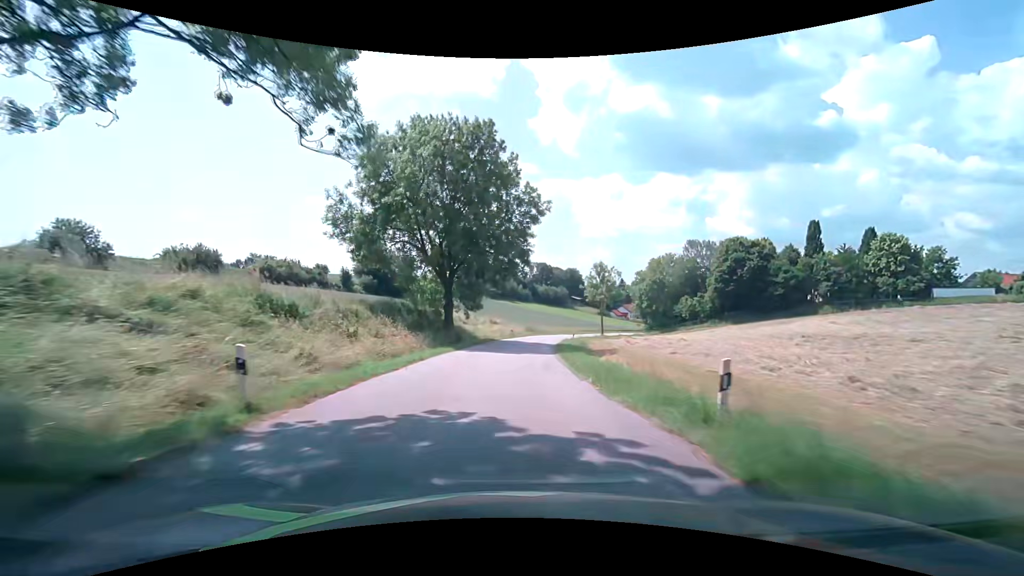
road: tertiary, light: Day
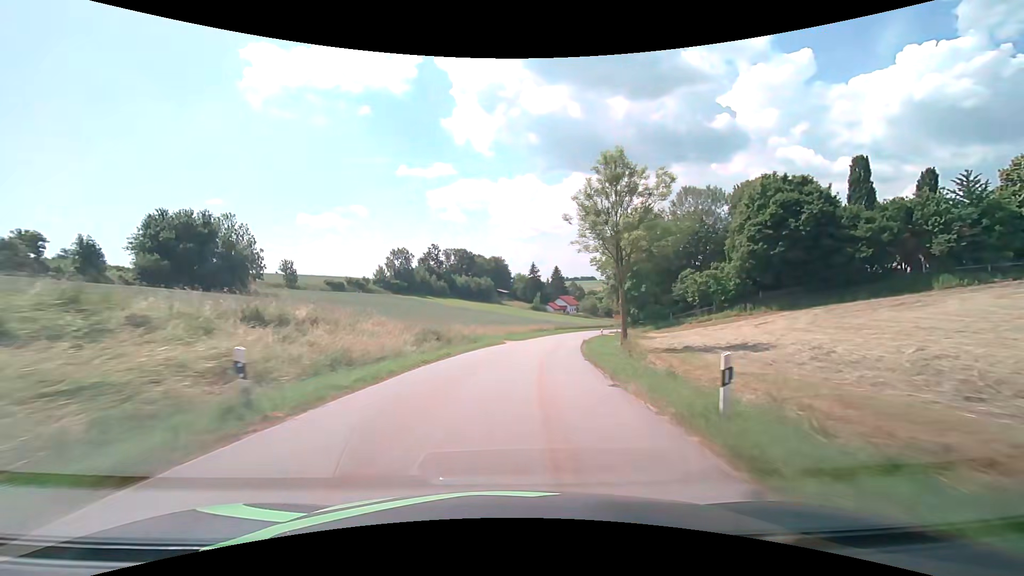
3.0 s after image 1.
(+3.4, +50.1) m; +9°
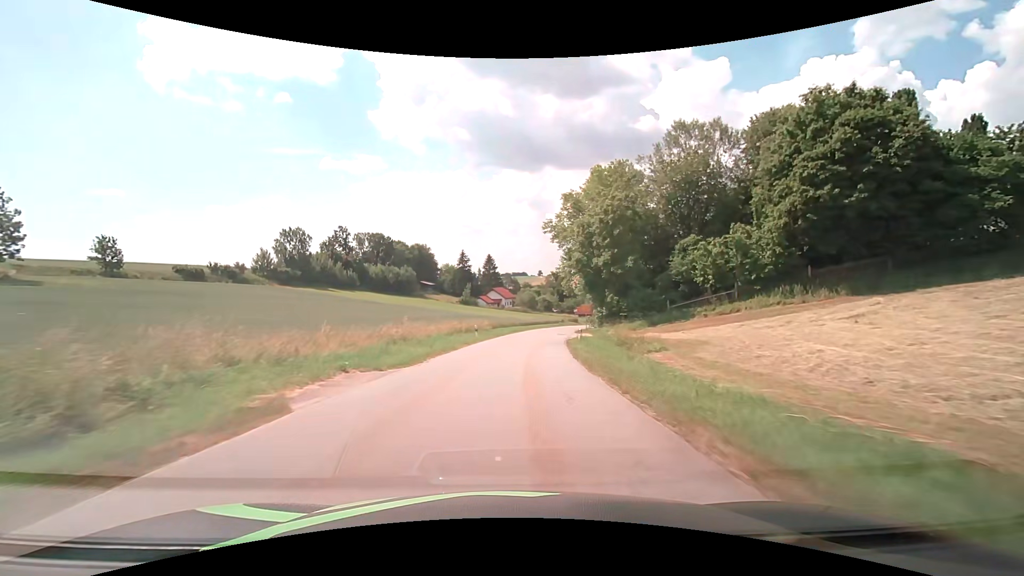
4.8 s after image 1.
(+2.2, +29.1) m; +8°
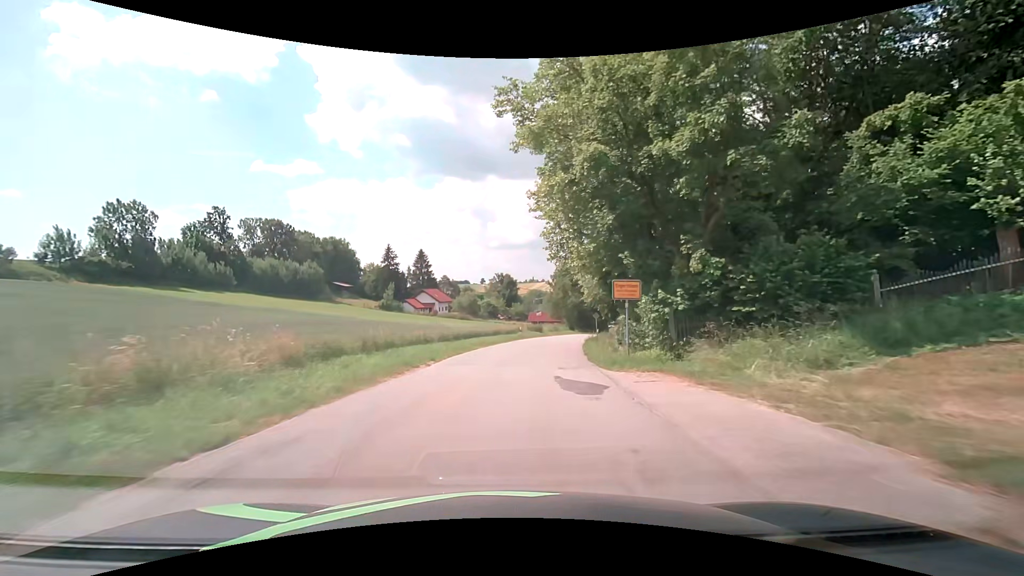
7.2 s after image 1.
(+2.1, +35.5) m; +7°
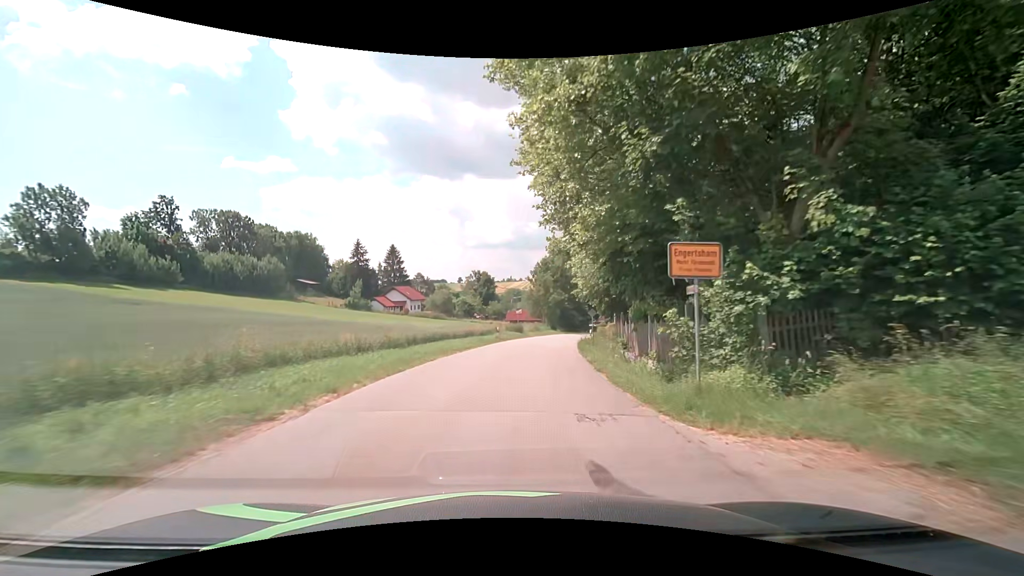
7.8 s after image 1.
(+0.2, +8.2) m; +3°
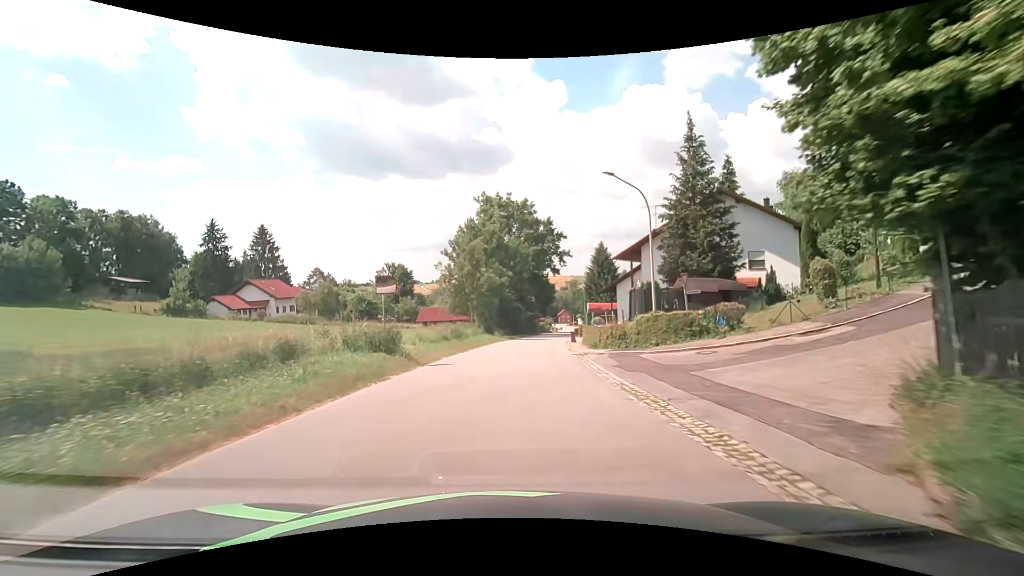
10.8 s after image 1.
(+3.0, +37.7) m; +8°
(0, +10) (0, +20) (+1, +30) (+2, +40) (+3, +50) (+4, +60) (+6, +70) (+7, +80) (+9, +89) (+11, +99) m
